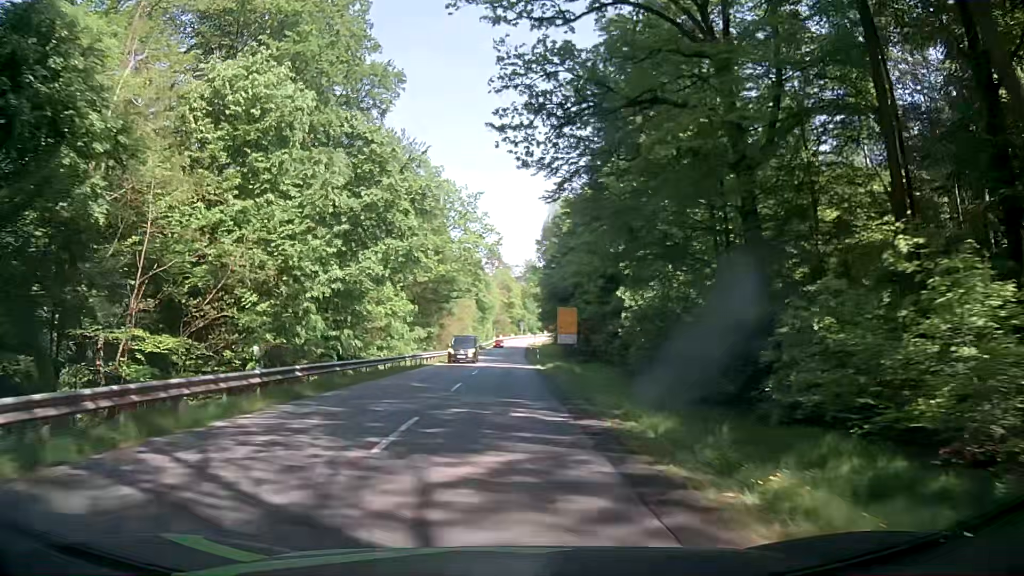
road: secondary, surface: asphalt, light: Day
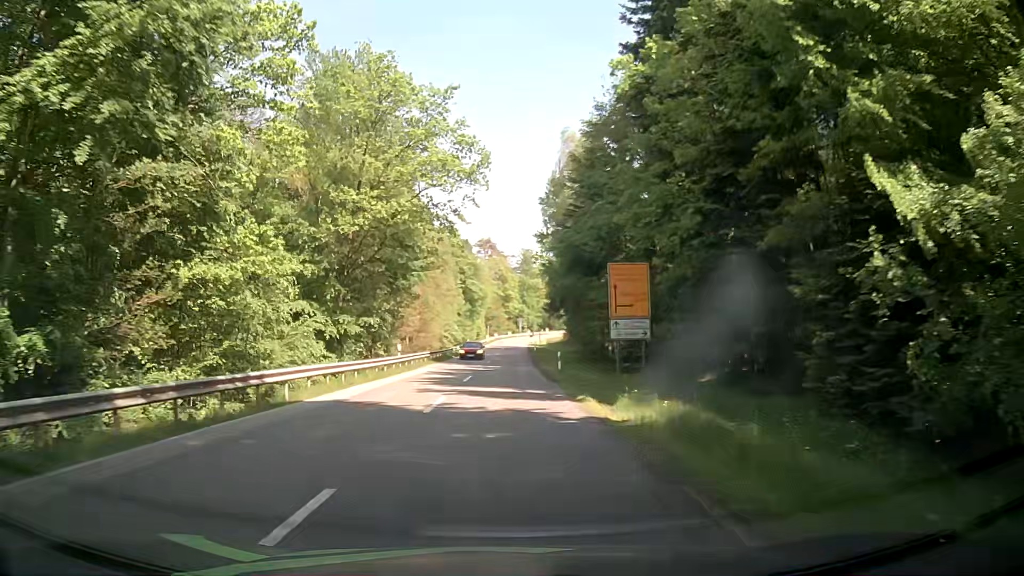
(+0.1, +28.3) m; +1°
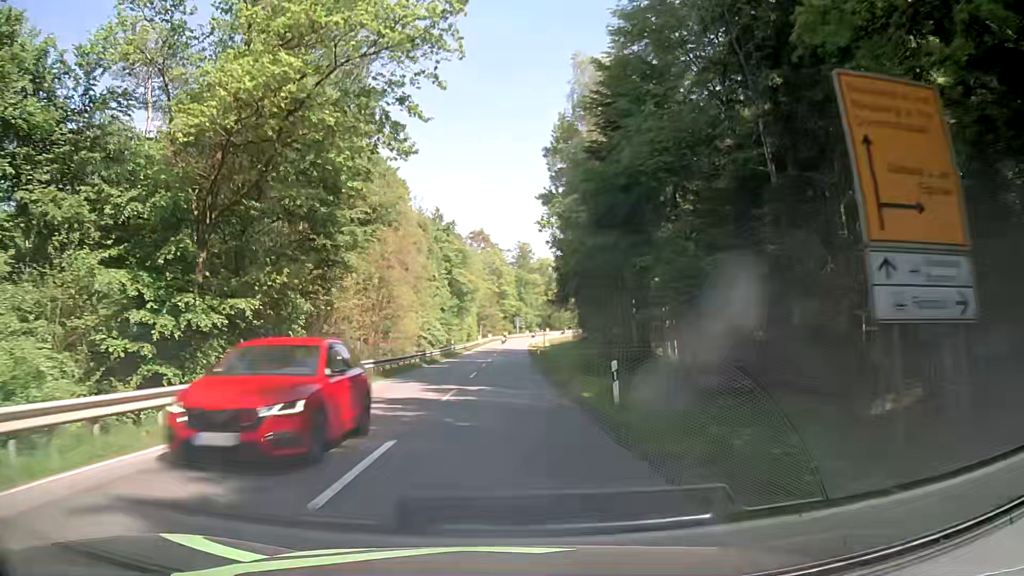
(-0.2, +18.6) m; -1°
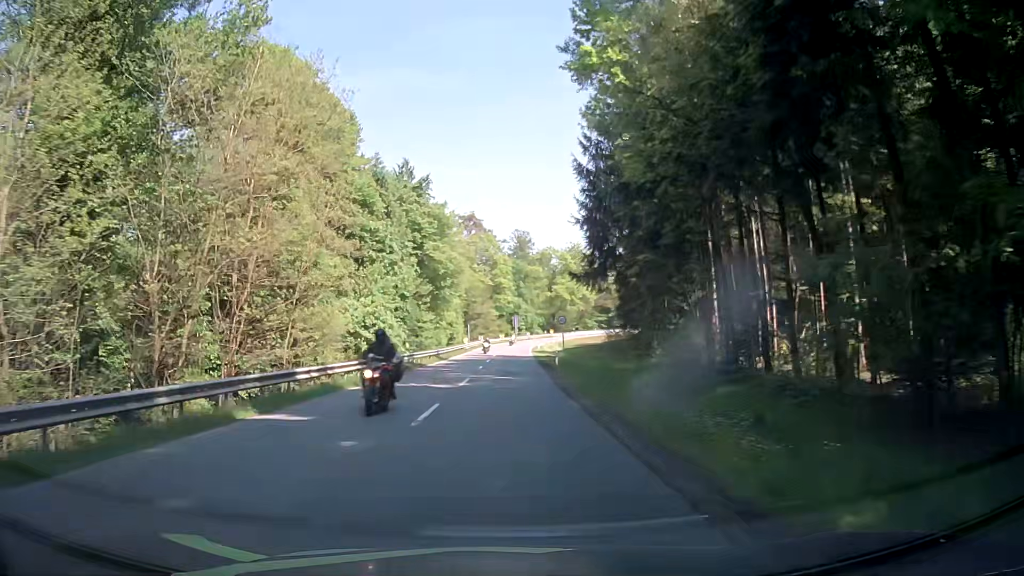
(+0.1, +27.4) m; +1°
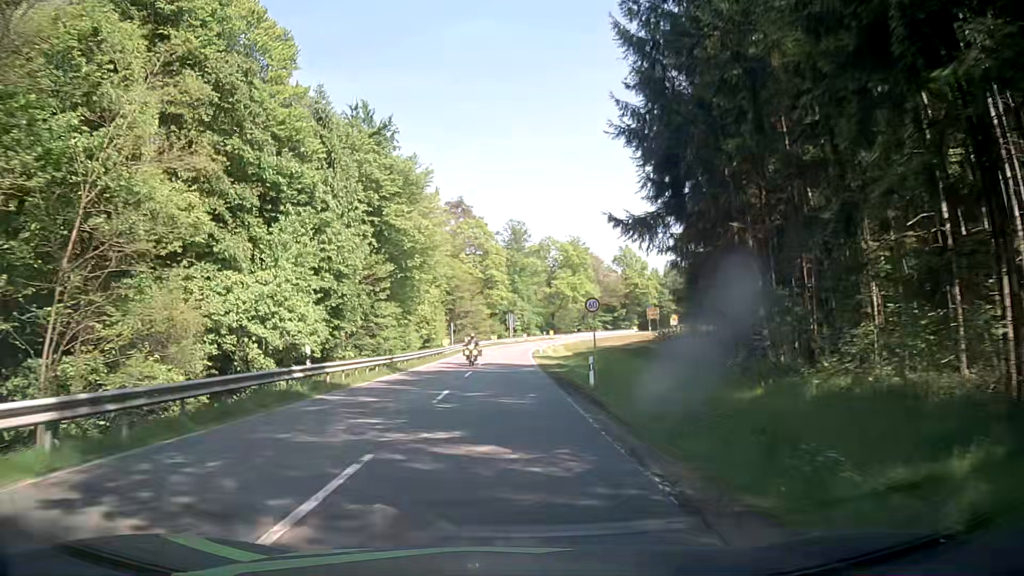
(-0.1, +17.9) m; +1°
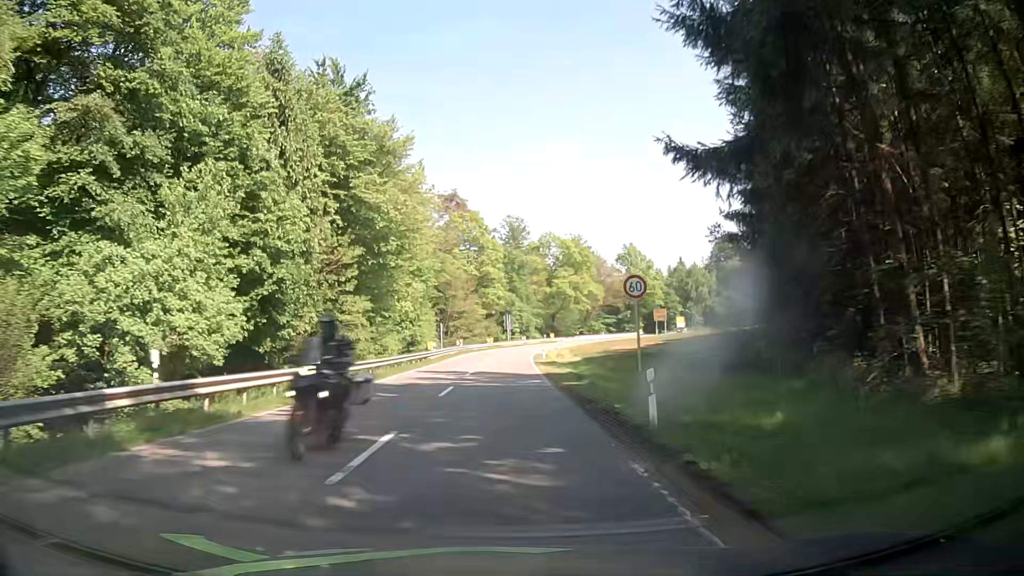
(-0.1, +8.9) m; -1°
